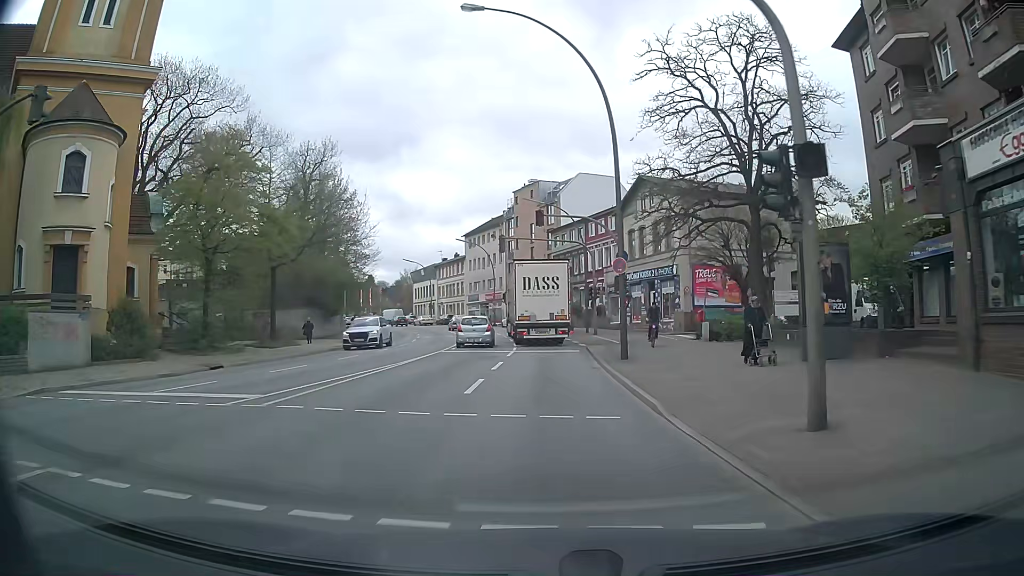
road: secondary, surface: asphalt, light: Day
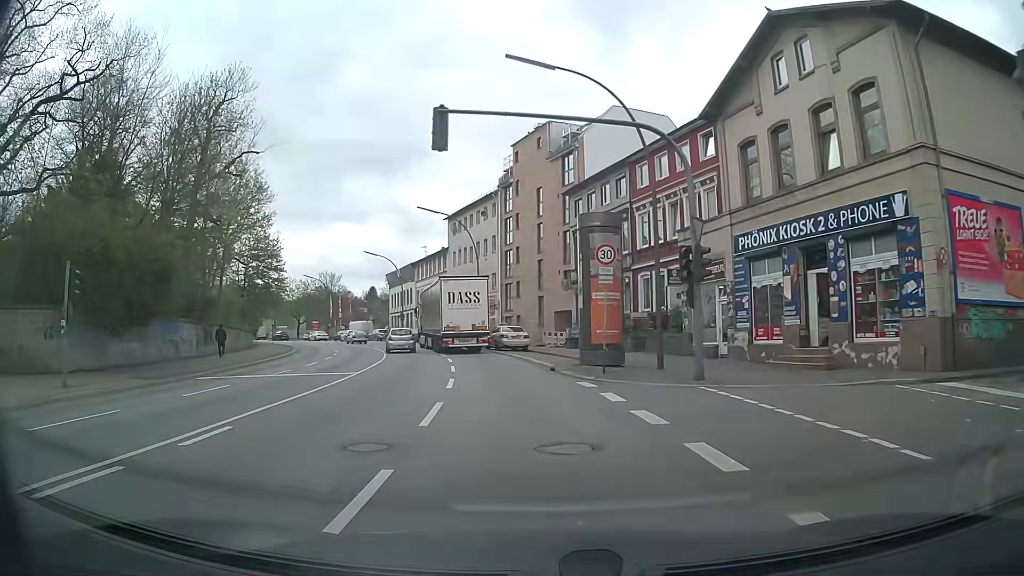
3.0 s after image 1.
(+0.3, +29.0) m; -1°
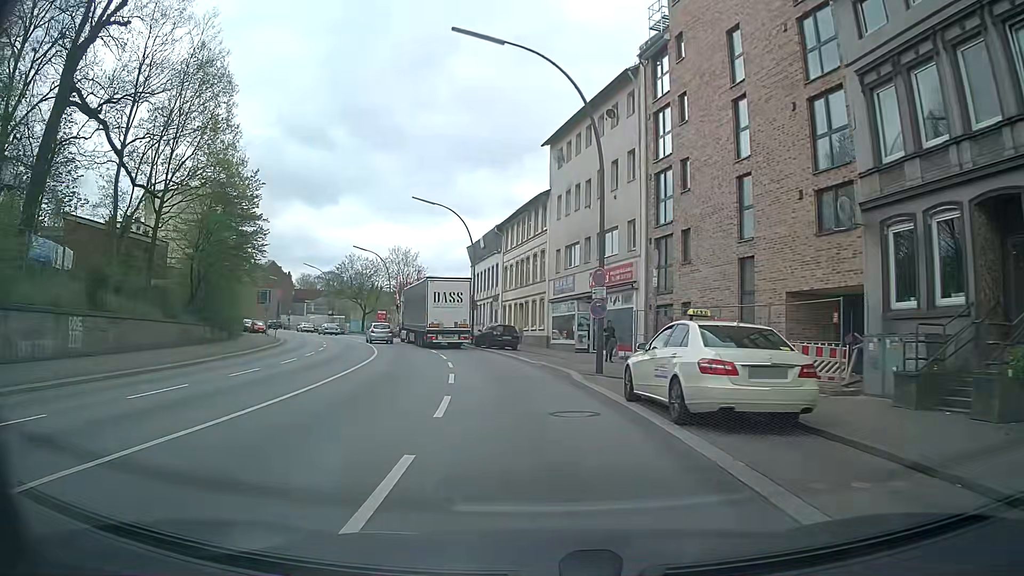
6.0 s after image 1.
(-2.5, +29.5) m; -10°
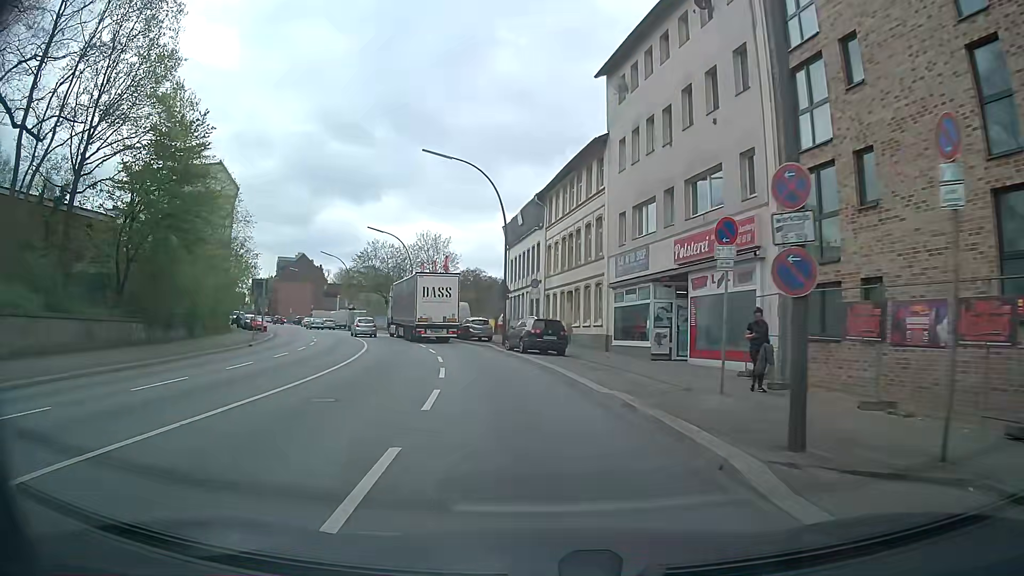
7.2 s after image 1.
(-0.3, +12.0) m; -4°
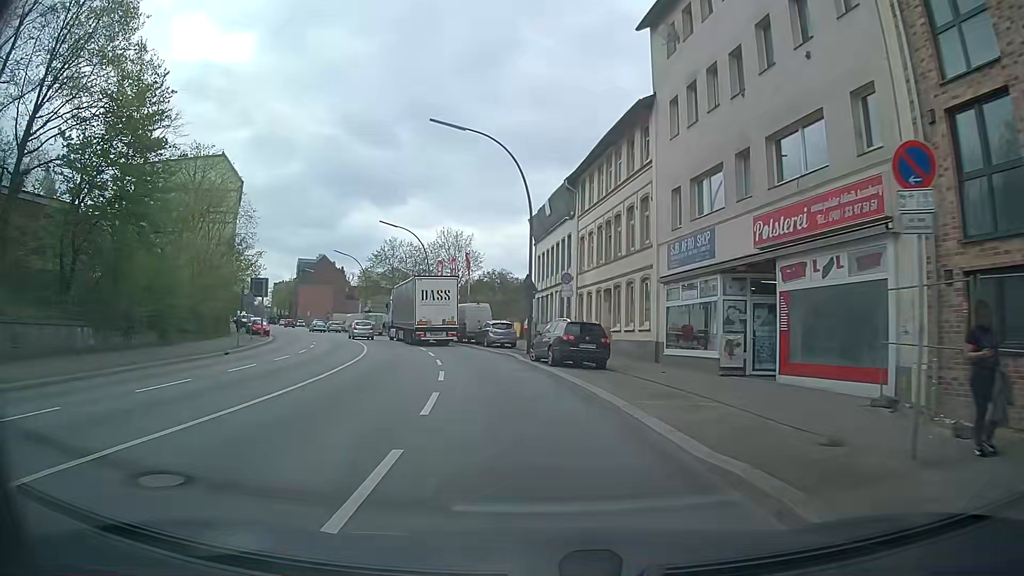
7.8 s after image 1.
(-0.1, +6.0) m; -2°
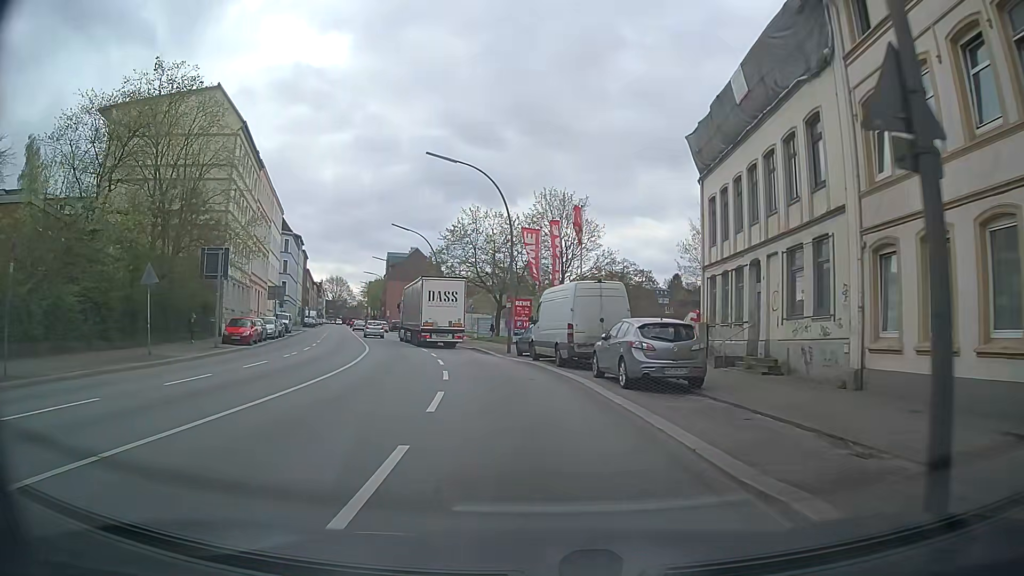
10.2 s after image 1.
(-2.4, +23.9) m; -9°
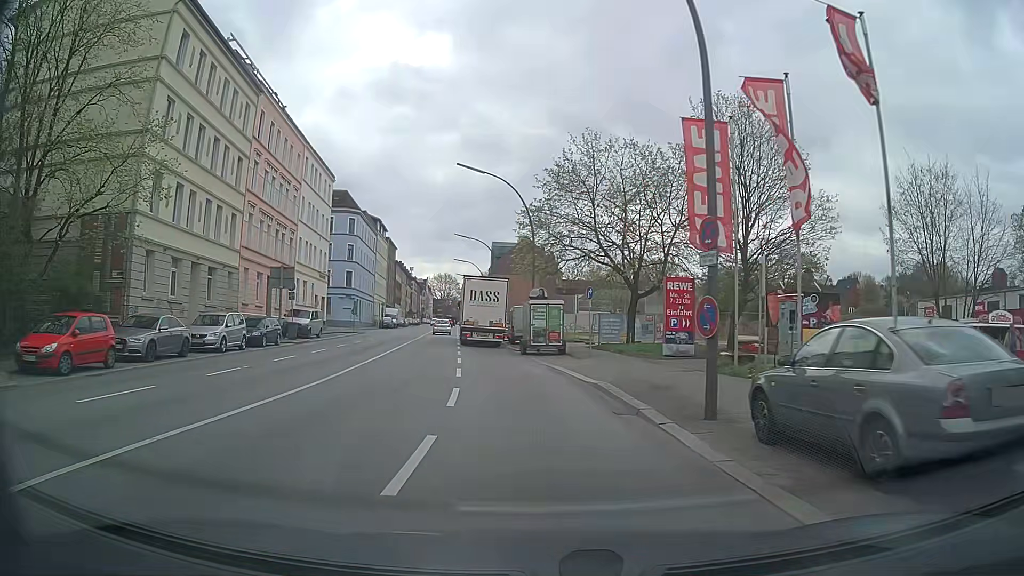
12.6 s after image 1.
(-2.2, +23.2) m; -10°
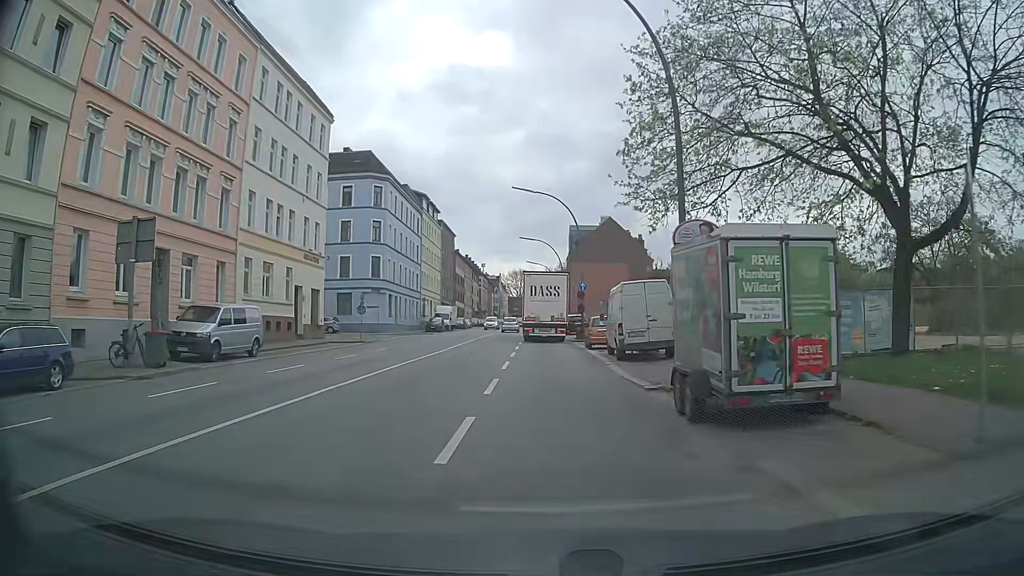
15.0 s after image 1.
(-1.6, +23.0) m; -7°
